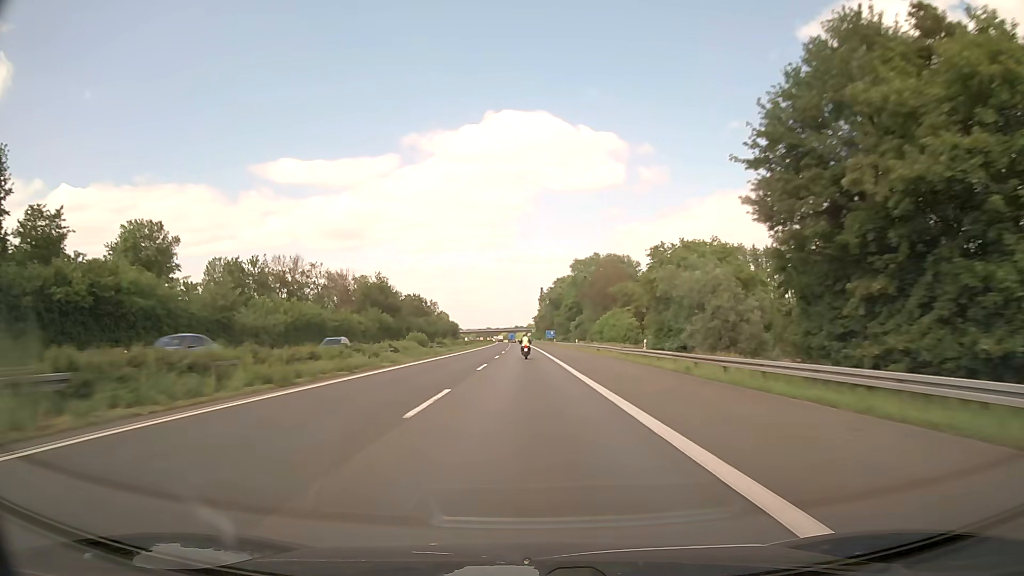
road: motorway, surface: asphalt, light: Day
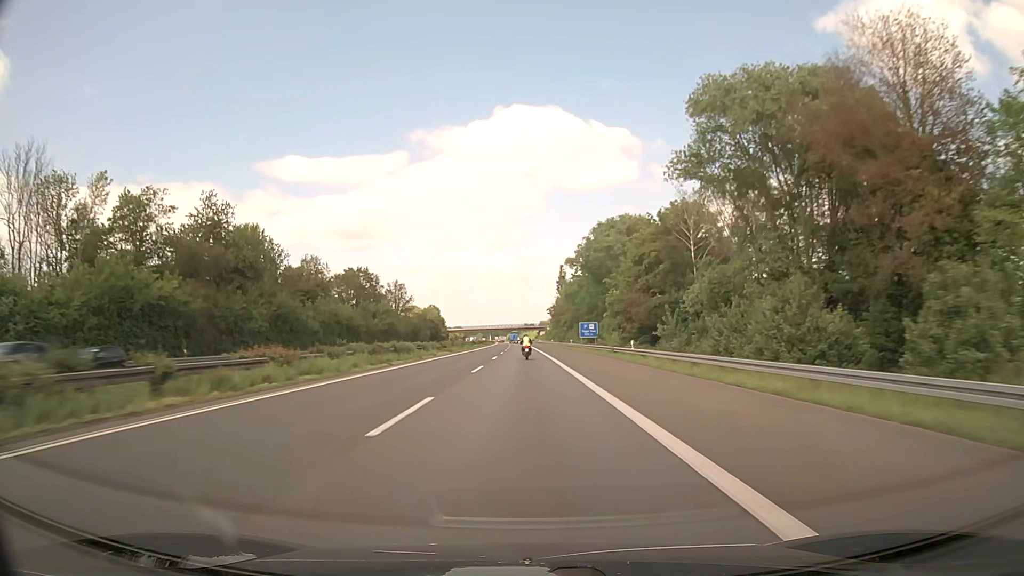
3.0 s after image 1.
(-0.7, +92.2) m; -1°
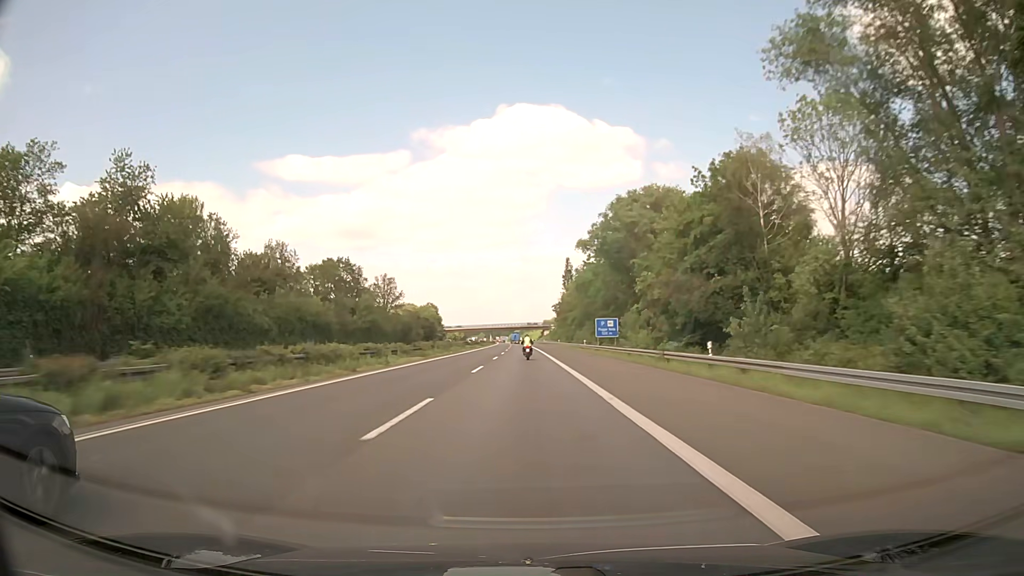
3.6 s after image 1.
(0.0, +18.3) m; 0°
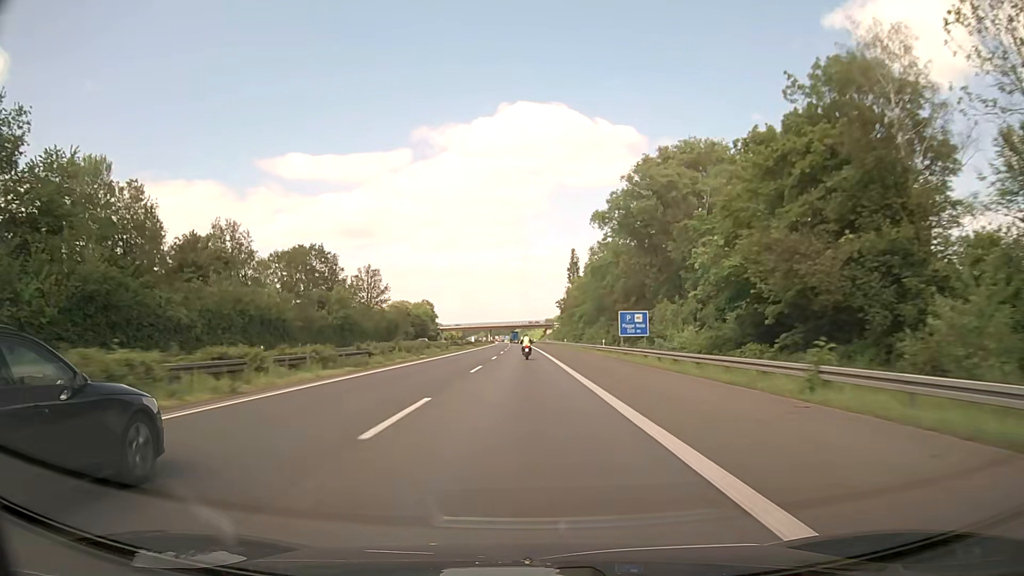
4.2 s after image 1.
(0.0, +18.3) m; 0°
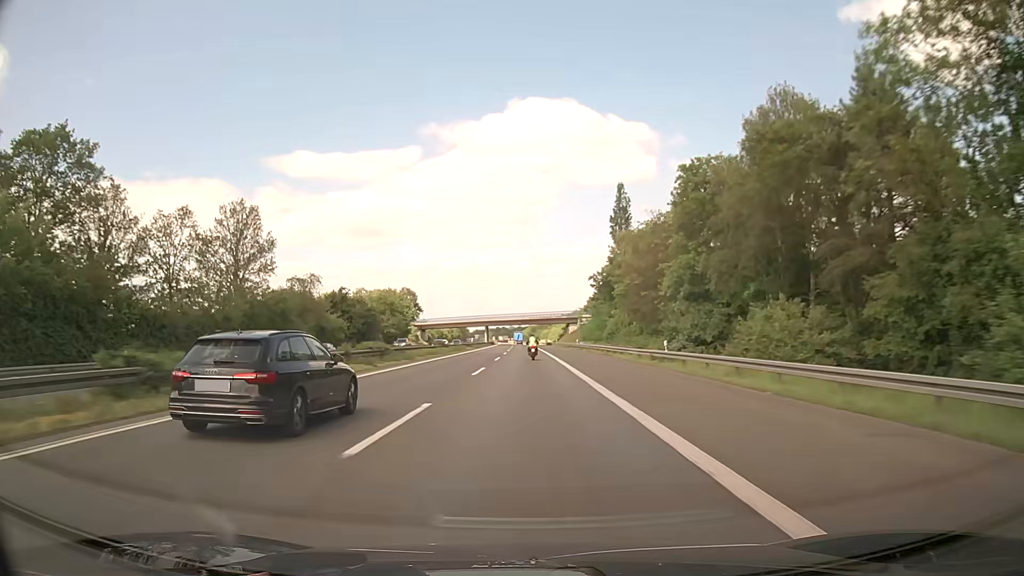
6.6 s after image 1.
(-0.6, +72.9) m; -1°
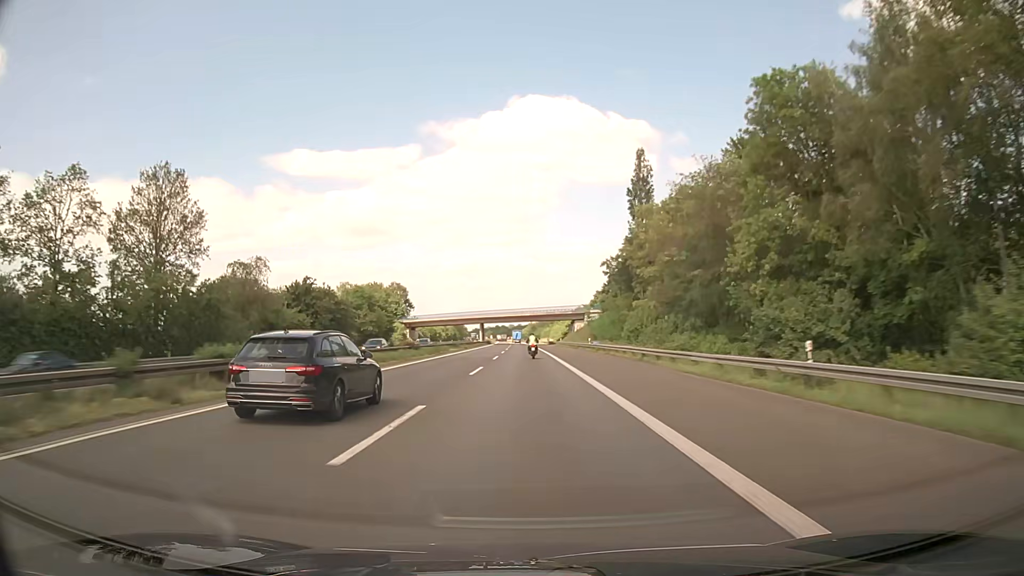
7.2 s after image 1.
(+0.1, +18.2) m; 0°
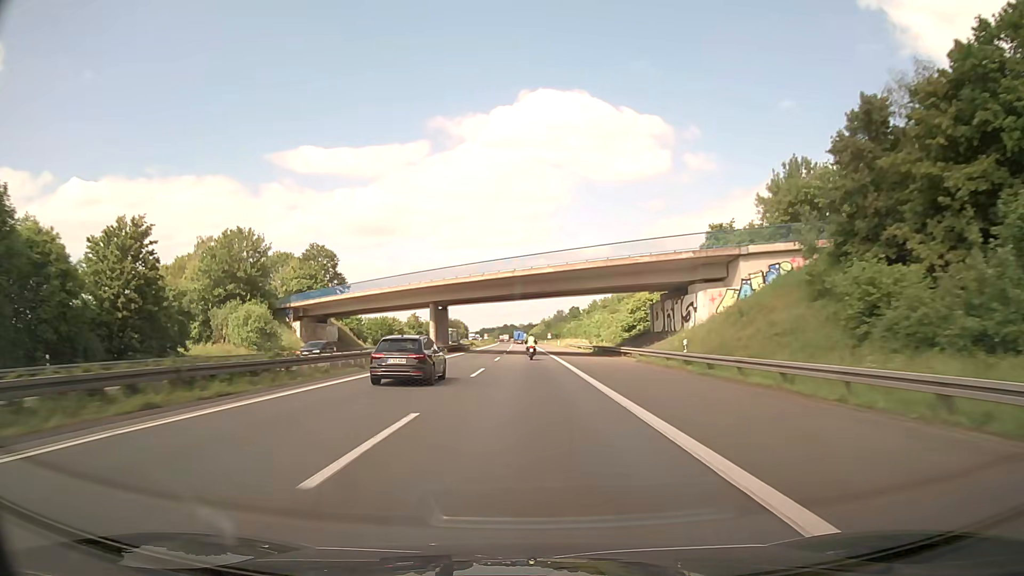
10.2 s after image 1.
(-0.8, +90.4) m; -1°
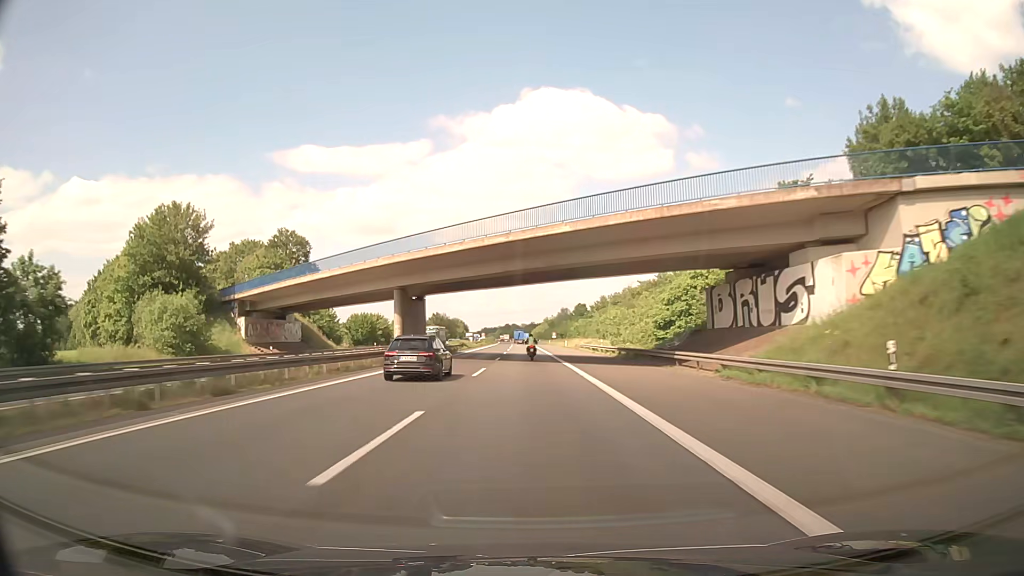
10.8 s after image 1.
(-0.1, +18.0) m; 0°
(0, +10) (0, +20) (0, +30) (0, +40) (0, +50) (0, +60) (0, +70) (0, +80) (0, +90) (0, +100) m
